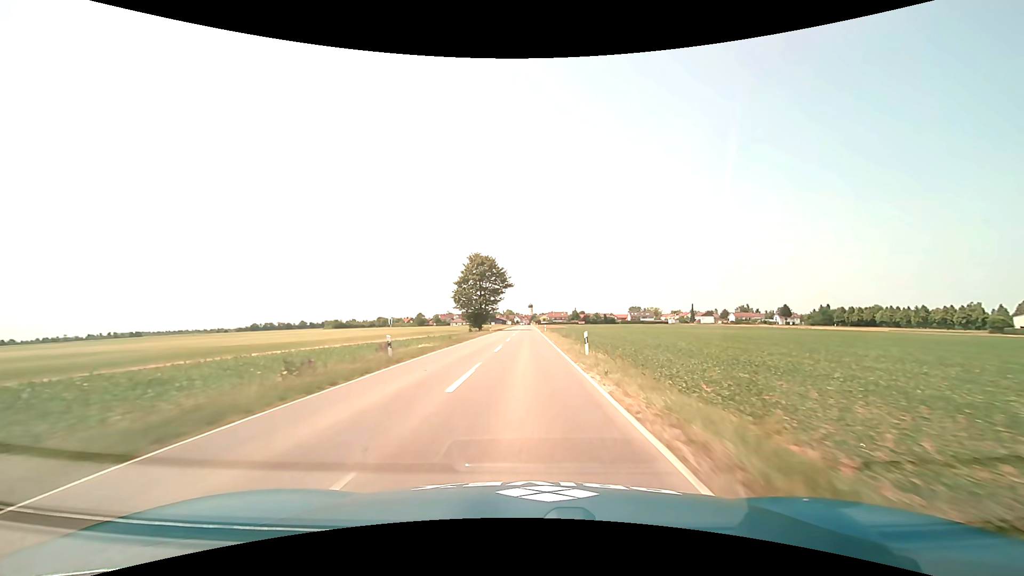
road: tertiary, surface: asphalt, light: Day
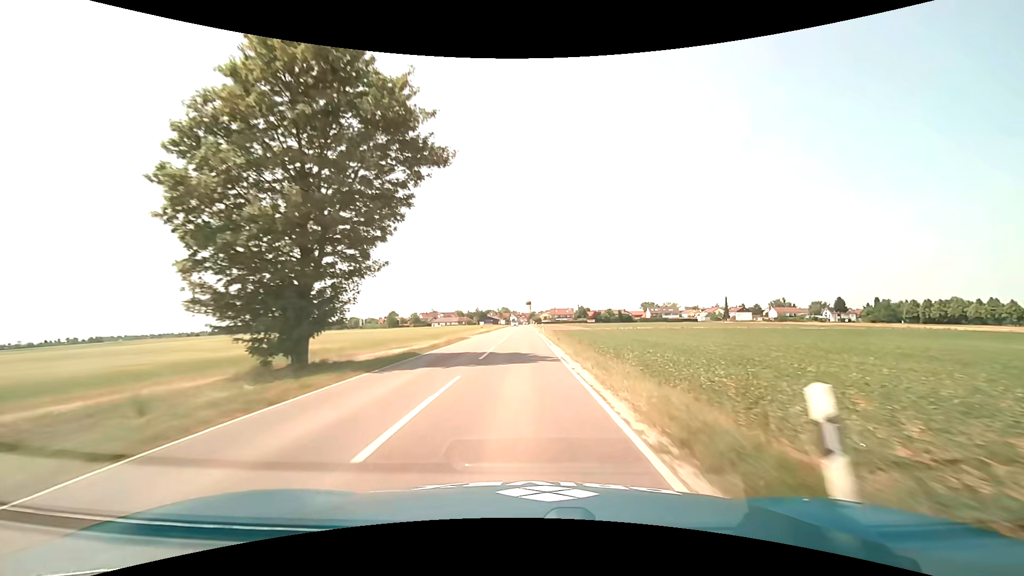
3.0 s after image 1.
(+0.2, +65.5) m; 0°
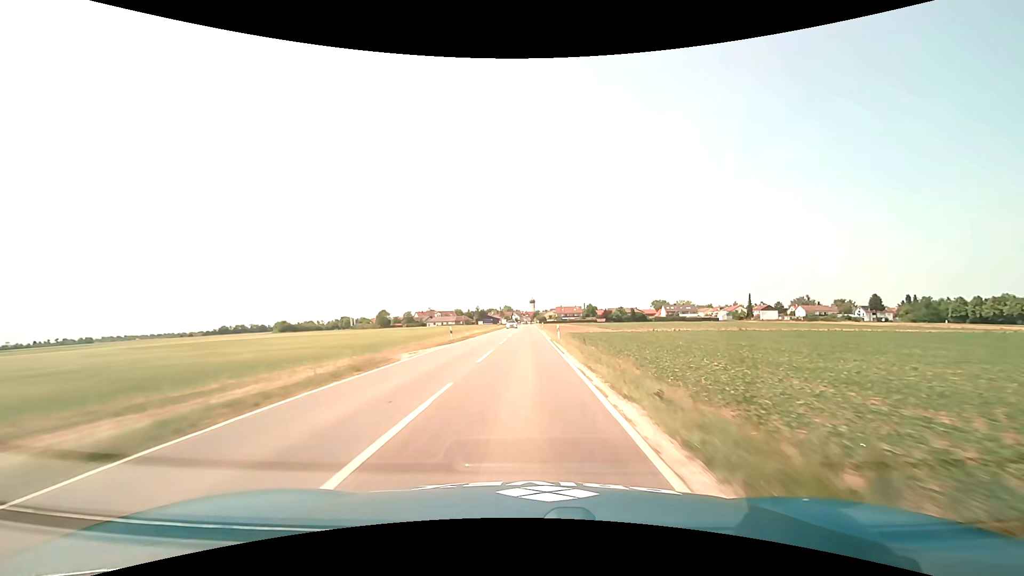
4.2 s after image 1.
(-0.1, +25.9) m; 0°
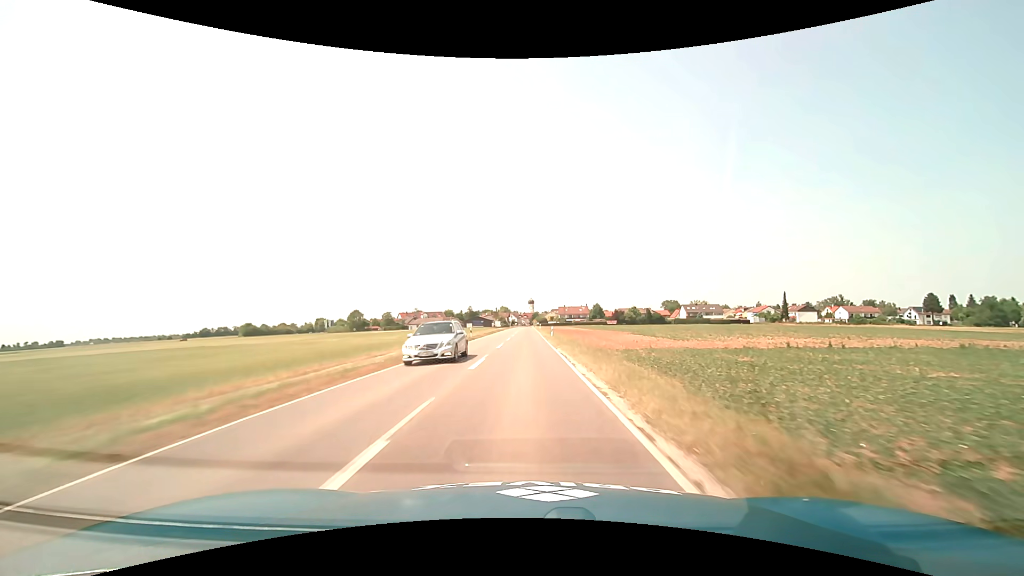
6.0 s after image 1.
(+0.1, +38.5) m; 0°
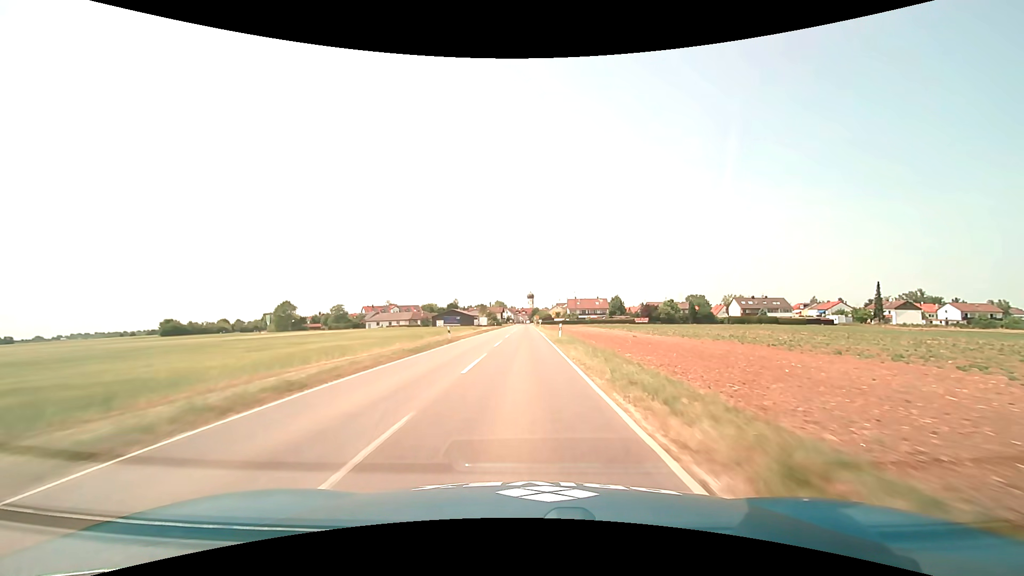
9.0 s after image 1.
(0.0, +62.0) m; 0°
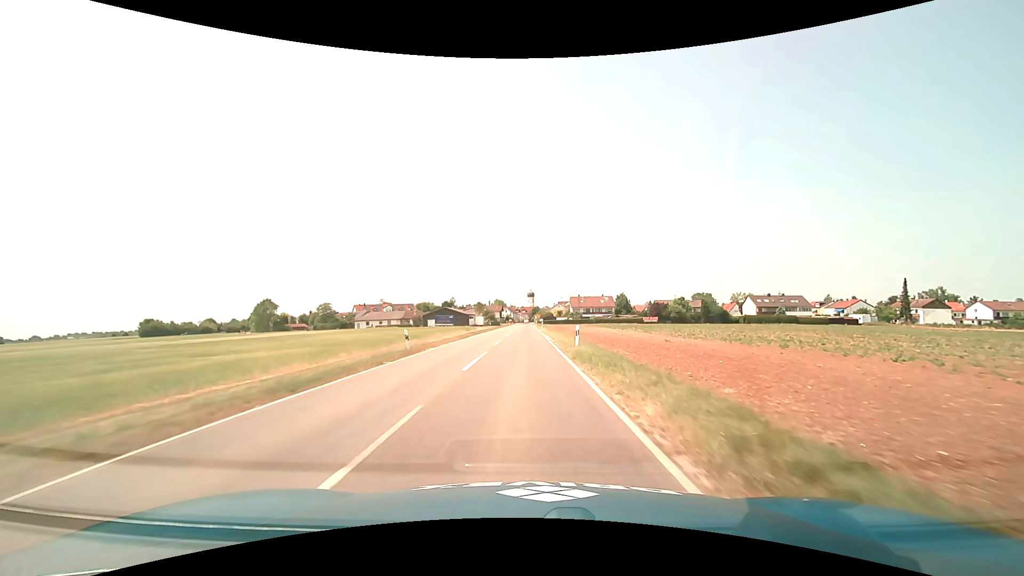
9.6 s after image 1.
(0.0, +11.7) m; 0°
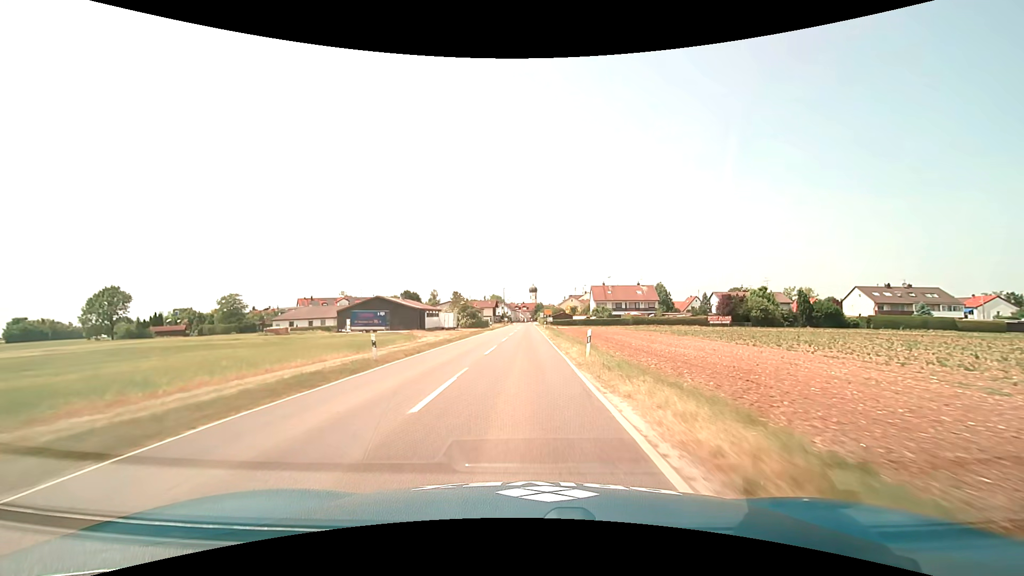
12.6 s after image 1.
(-0.2, +54.4) m; 0°
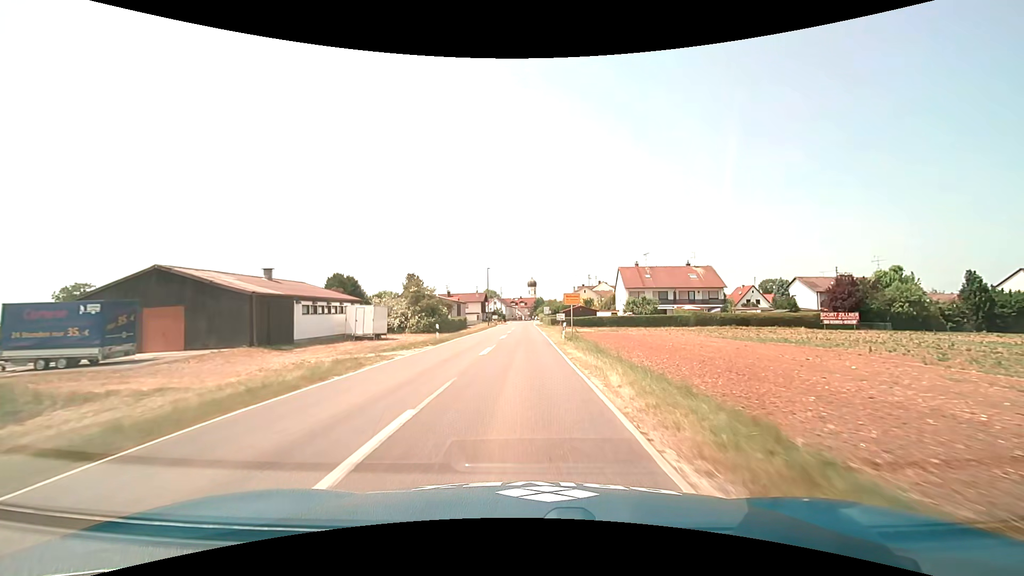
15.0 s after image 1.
(+0.1, +38.6) m; 0°
(0, +10) (0, +20) (0, +30) (0, +40) (0, +50) (0, +60) (0, +70) (0, +80) (0, +90) (0, +100) m
